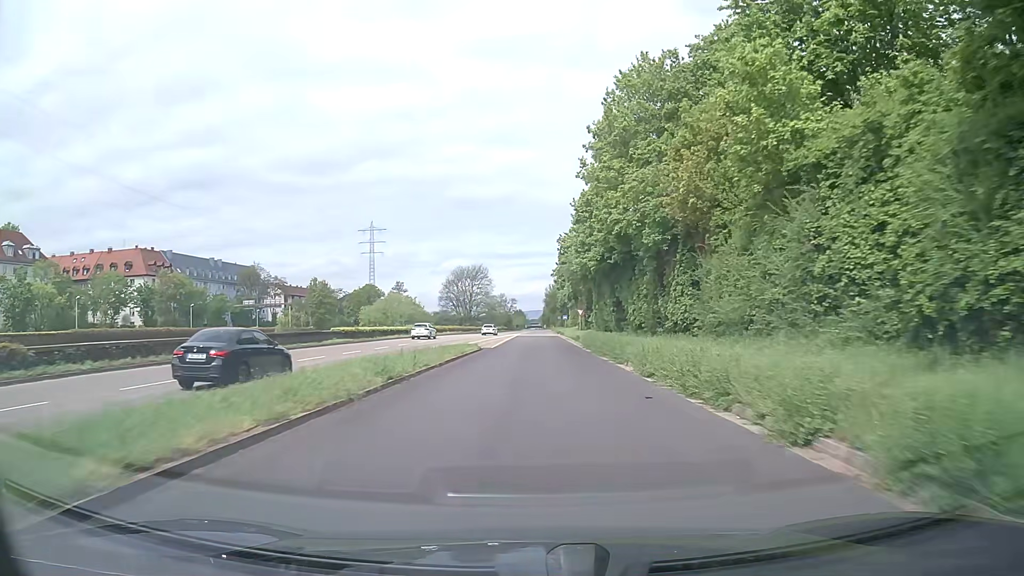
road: trunk_link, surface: asphalt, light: Day
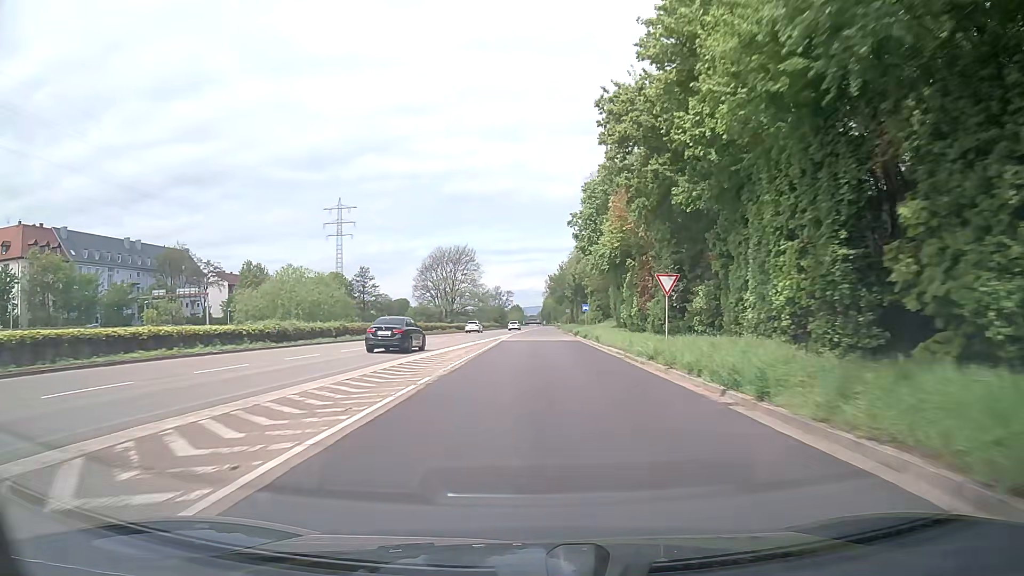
(-0.1, +41.8) m; 0°
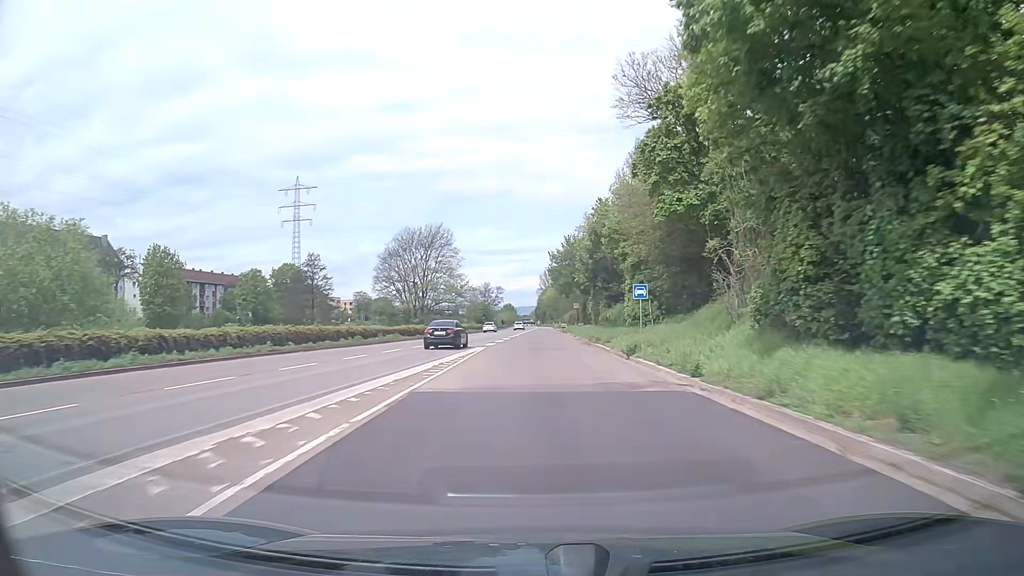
(+0.1, +34.2) m; +1°
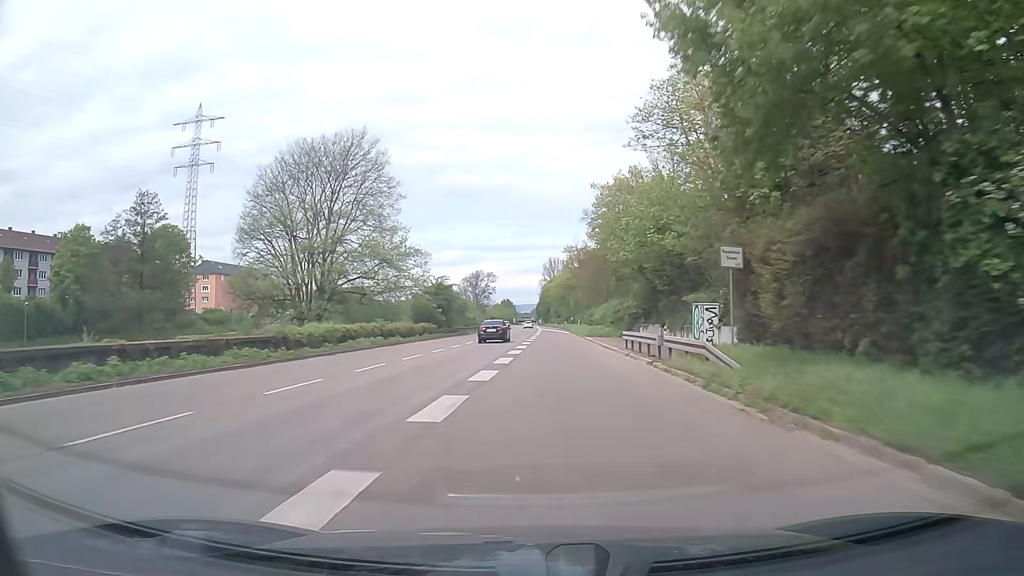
(-0.1, +60.3) m; 0°
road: trunk
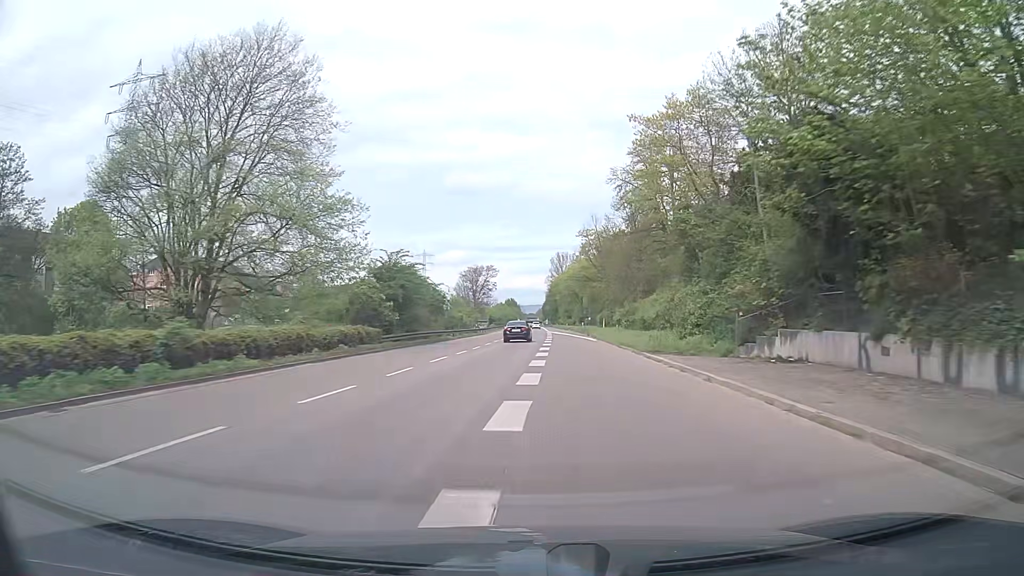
(-0.1, +25.1) m; 0°
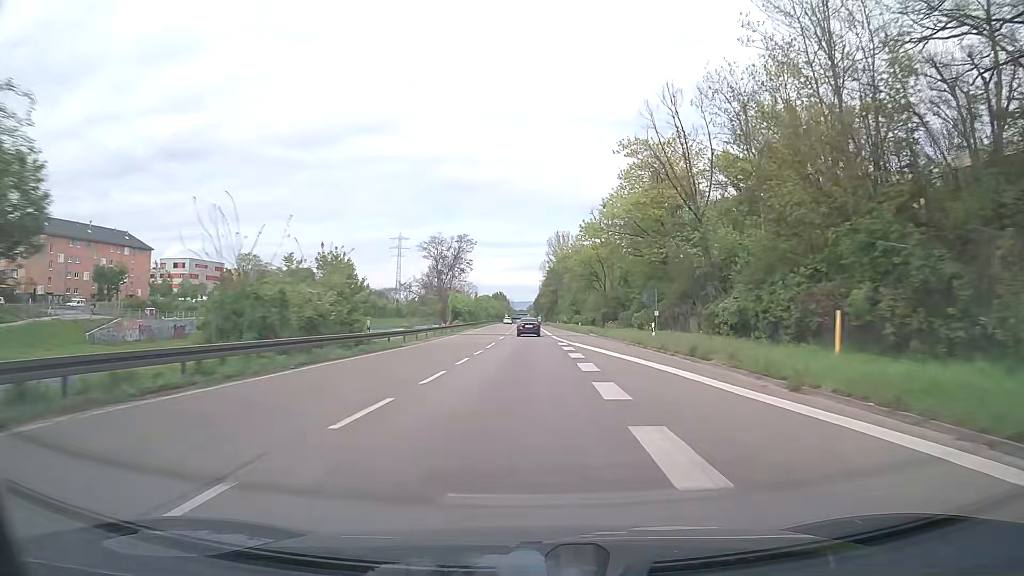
(+0.1, +51.7) m; +1°
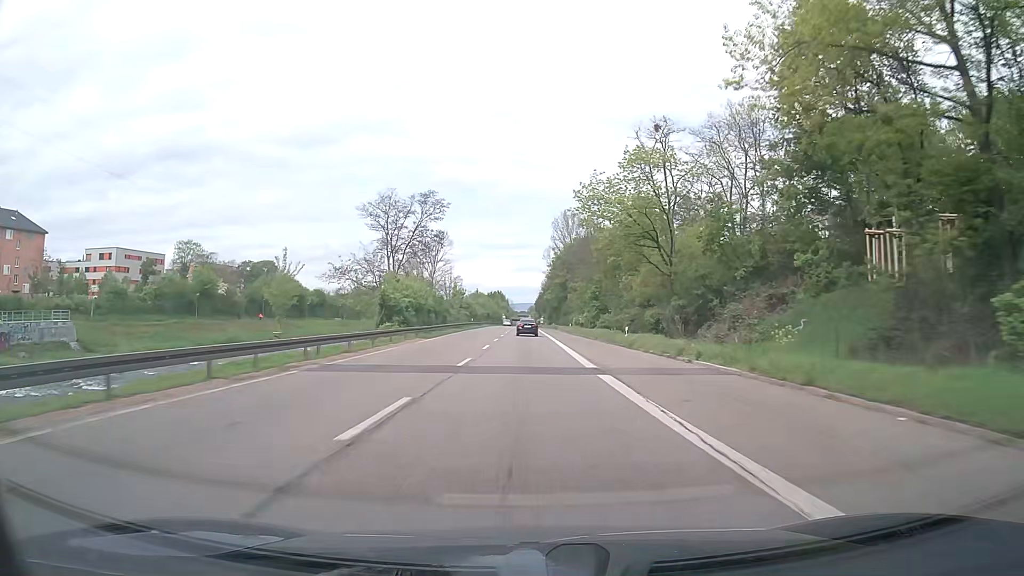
(+0.2, +39.0) m; 0°
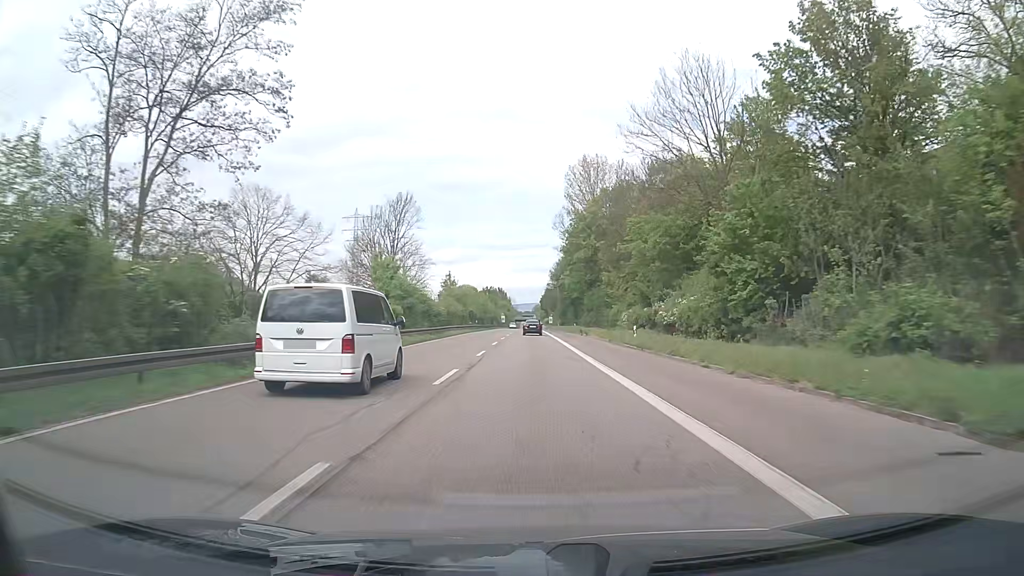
(-0.2, +51.4) m; 0°
(0, +10) (0, +20) (0, +30) (0, +40) (0, +50) (0, +60) (0, +70) (0, +80) (0, +90) (0, +100) m
